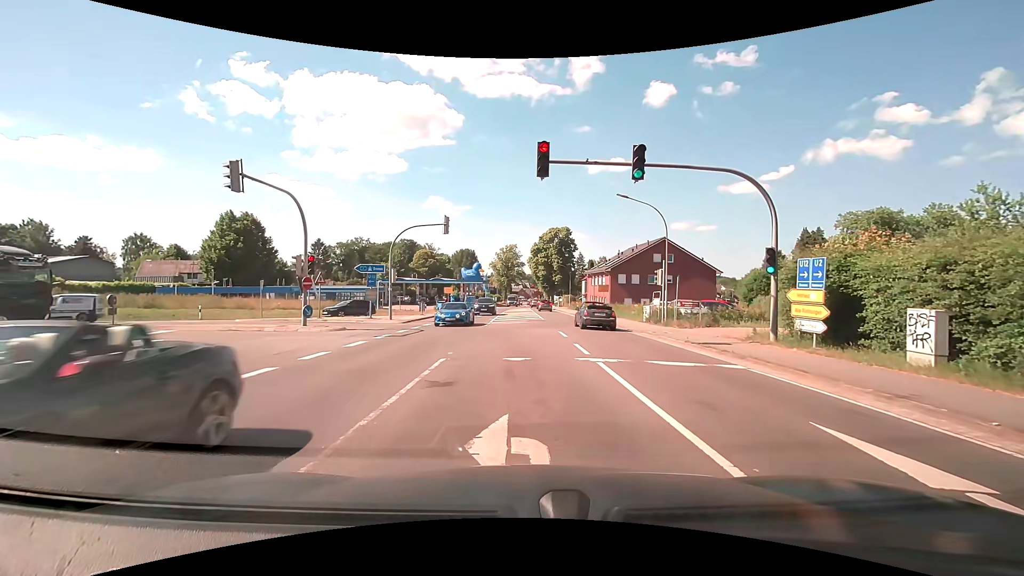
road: secondary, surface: asphalt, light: Day
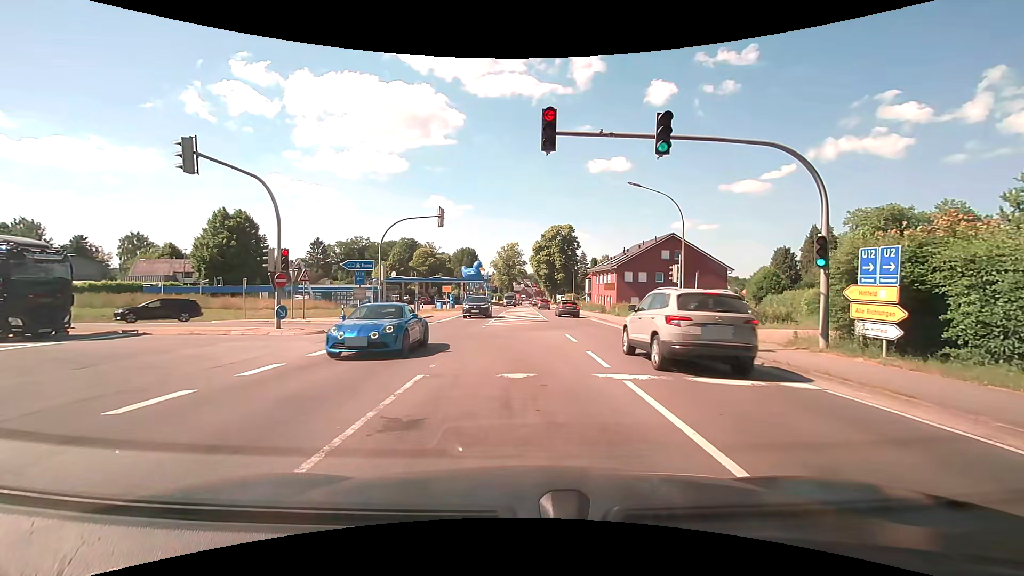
(0.0, +2.6) m; +2°
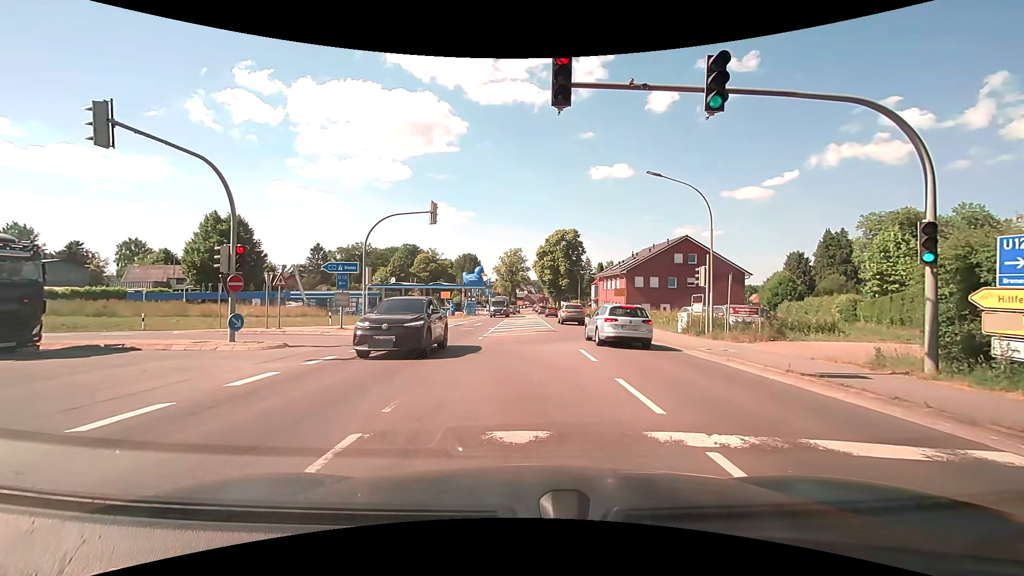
(-0.1, +3.5) m; -2°
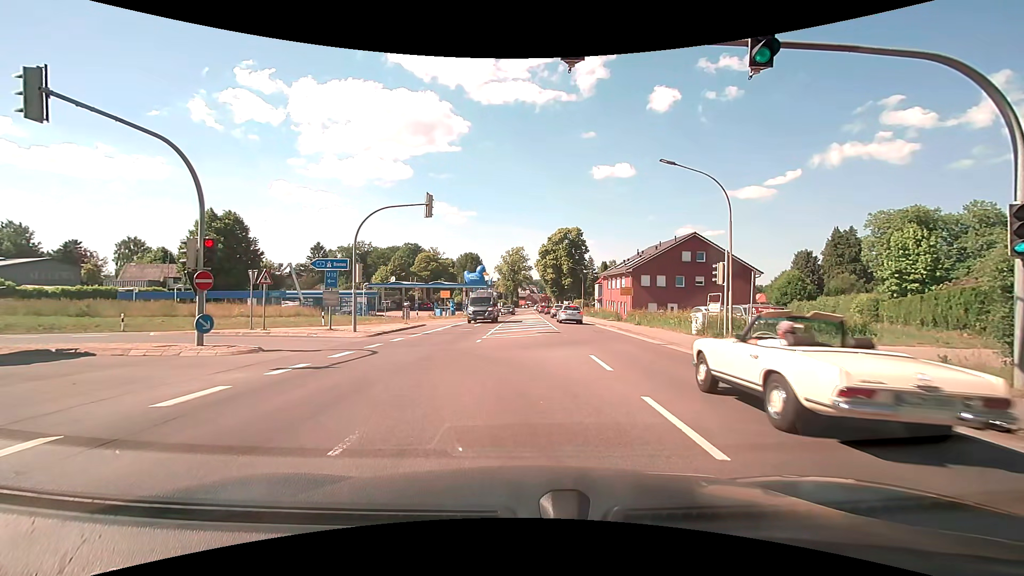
(0.0, +1.8) m; 0°
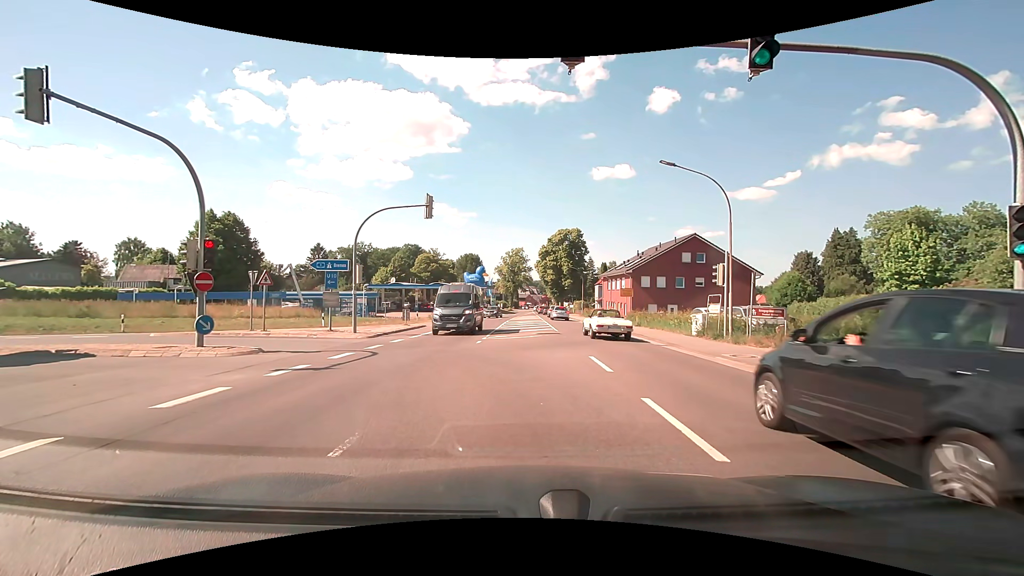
(0.0, +0.1) m; 0°
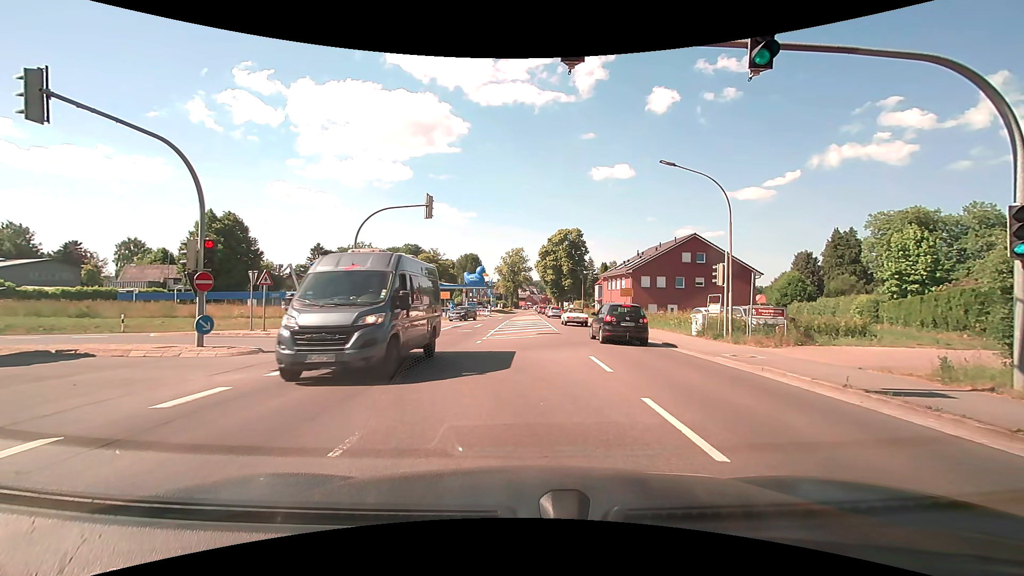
(0.0, 0.0) m; 0°
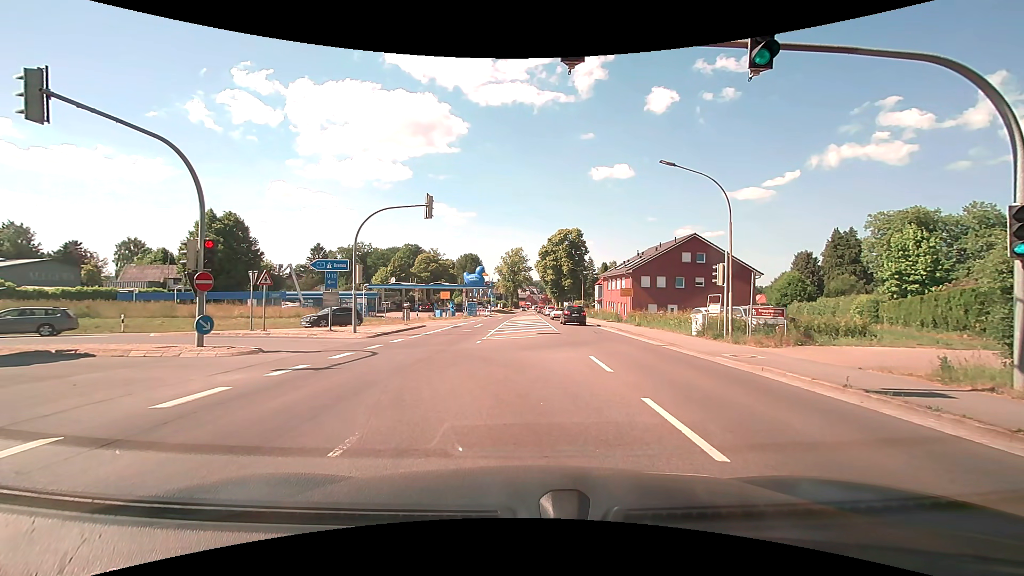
(0.0, 0.0) m; 0°
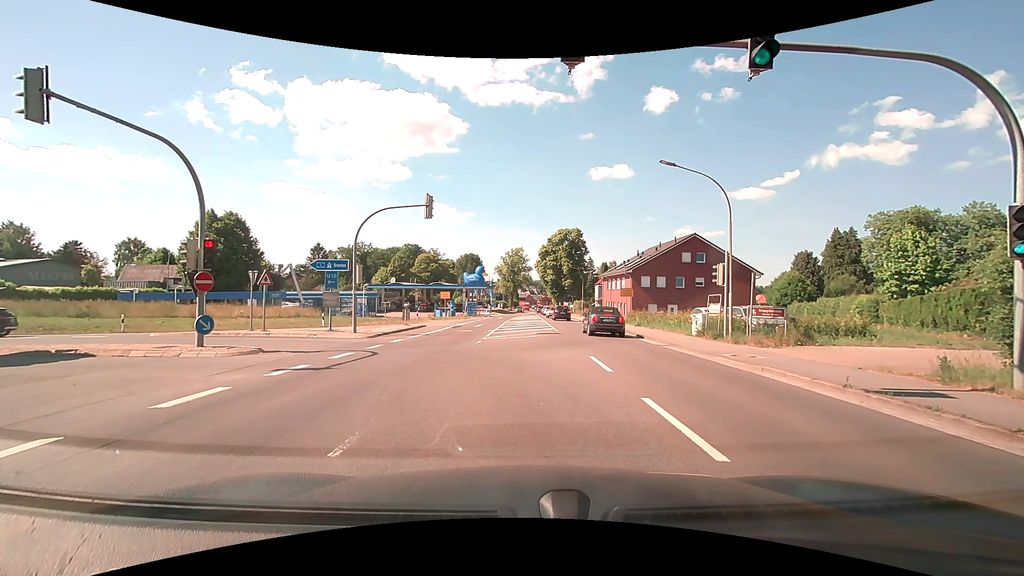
(0.0, 0.0) m; 0°
(-1, +10) (-5, +19) (-14, +22) (-24, +22) (-34, +21) (-44, +21) (-54, +20) (-64, +20) (-74, +20) (-84, +20) m
